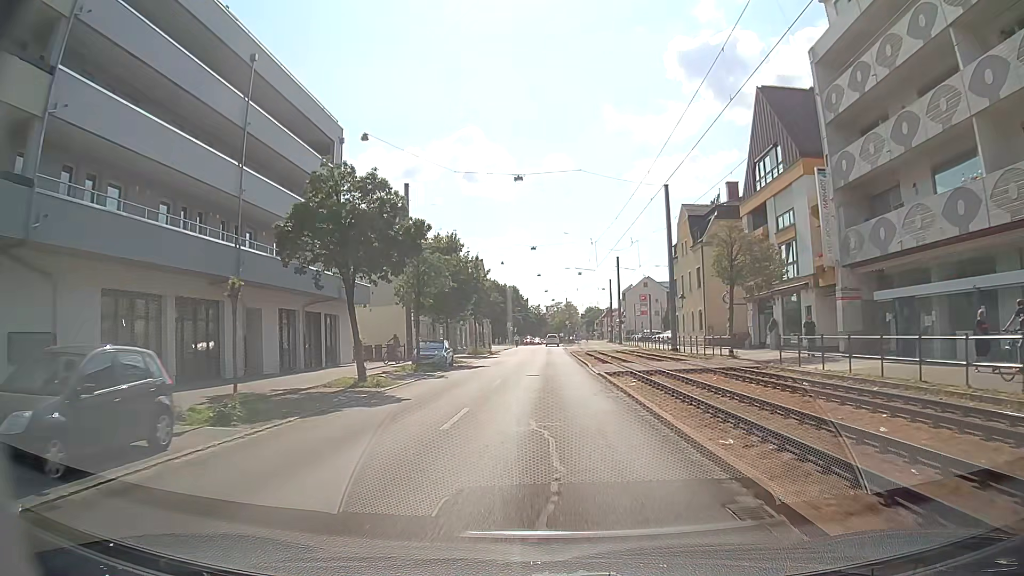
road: tertiary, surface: asphalt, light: Day
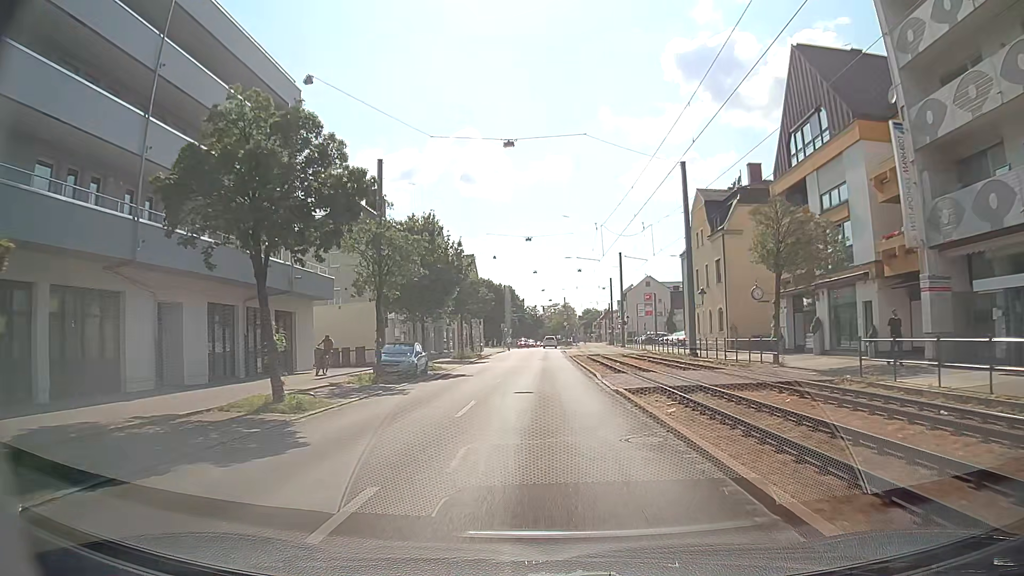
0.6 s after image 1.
(0.0, +7.0) m; 0°
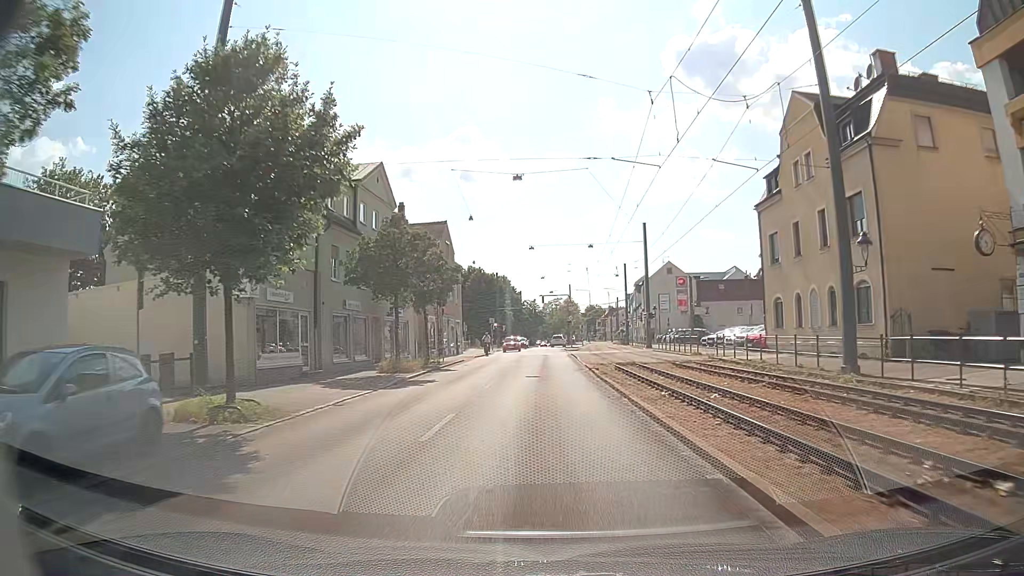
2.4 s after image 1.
(0.0, +21.2) m; 0°
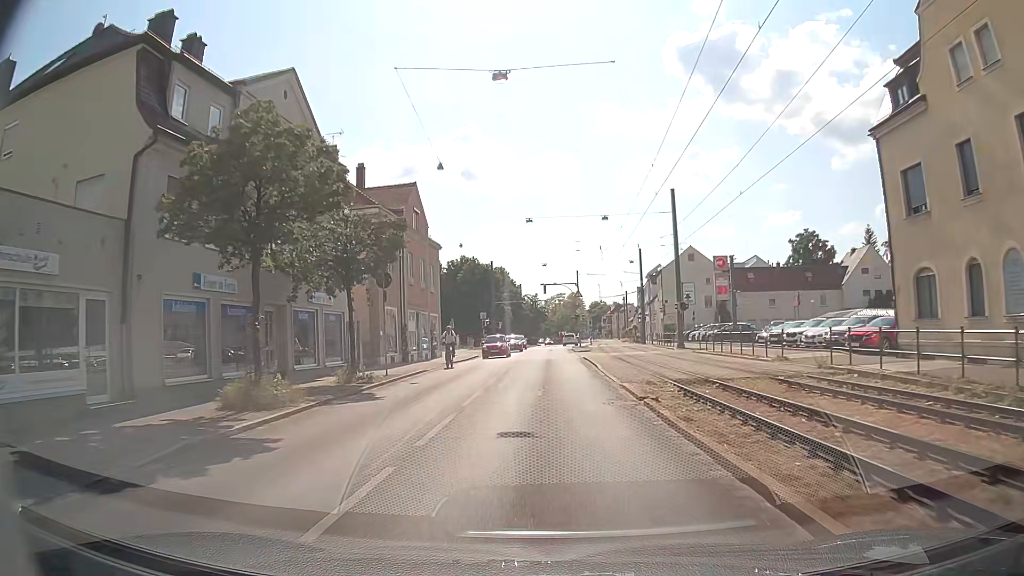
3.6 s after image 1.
(0.0, +14.0) m; 0°
(0, +10) (0, +20) (0, +30) (0, +40) (0, +50) (+1, +60) (+1, +70) (+2, +80) (+3, +90) (+4, +100) m
